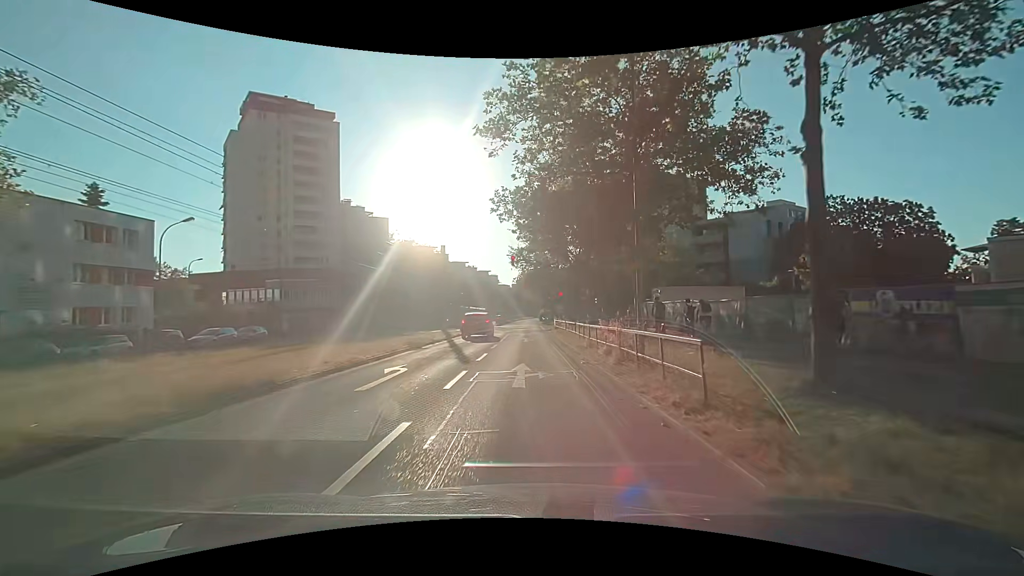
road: tertiary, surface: asphalt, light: Day
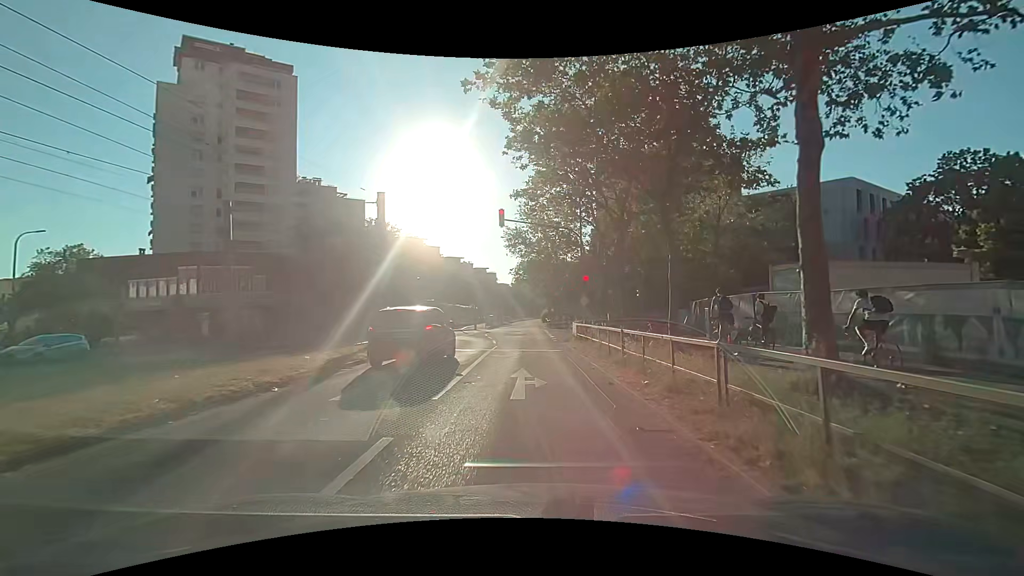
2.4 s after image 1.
(-0.1, +18.3) m; -1°
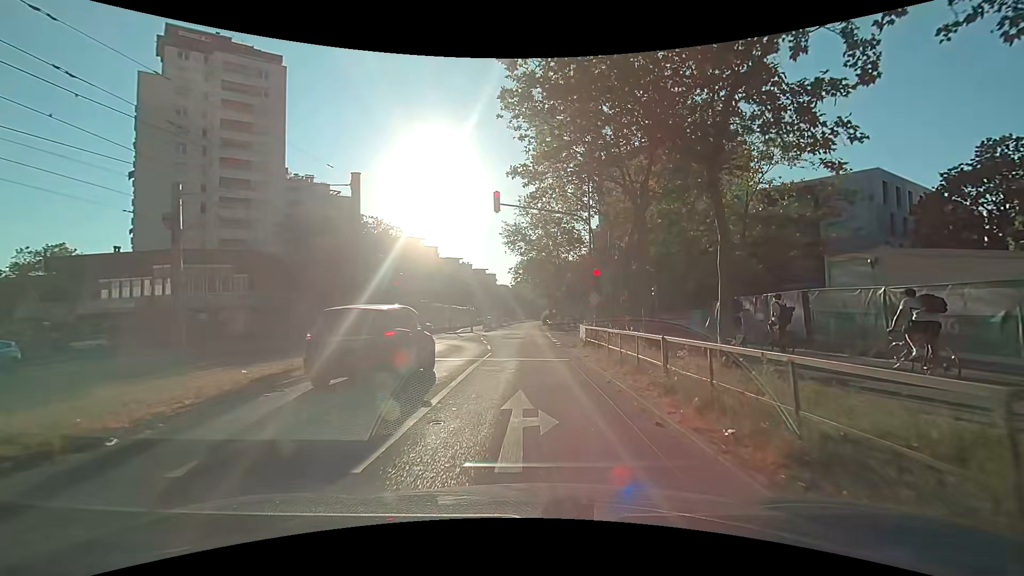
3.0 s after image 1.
(0.0, +3.6) m; +1°
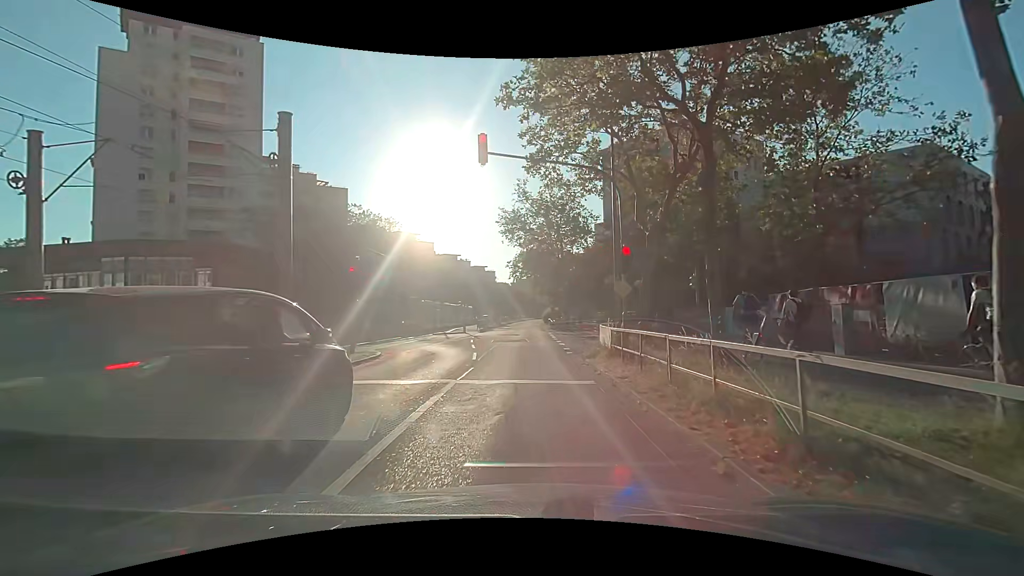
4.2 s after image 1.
(0.0, +6.1) m; -2°
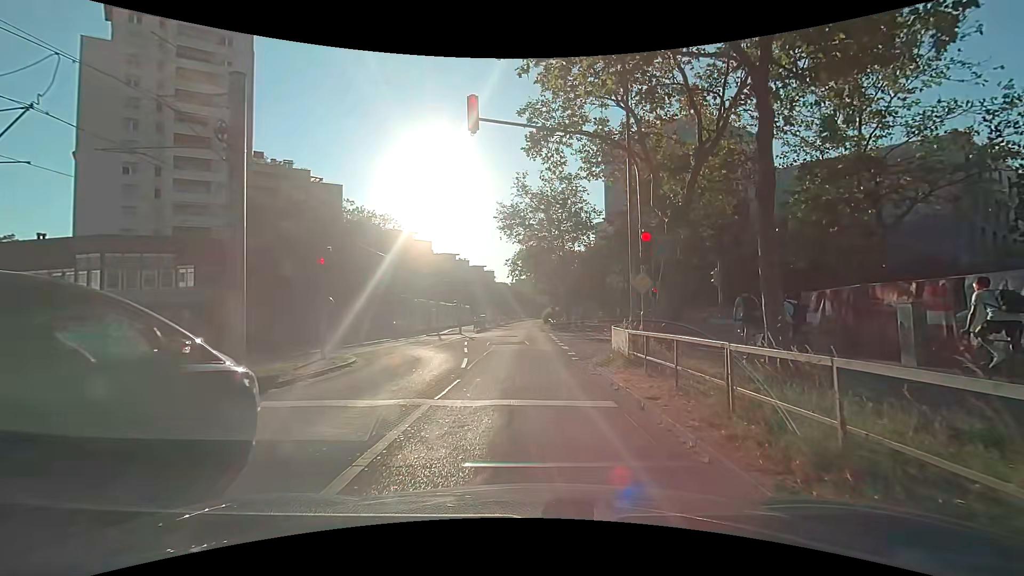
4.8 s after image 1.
(+0.1, +2.4) m; +1°
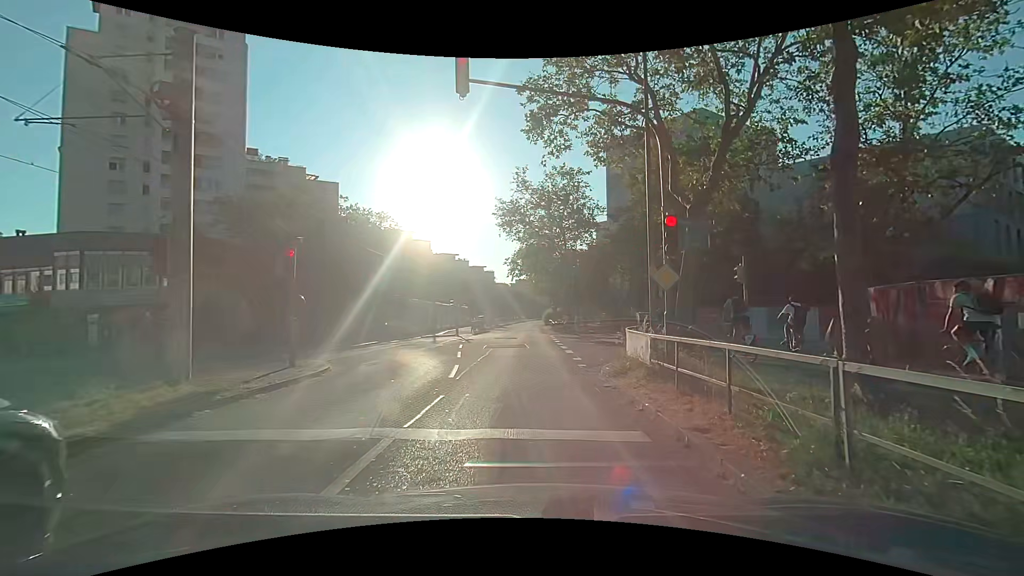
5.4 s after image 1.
(0.0, +1.9) m; +1°
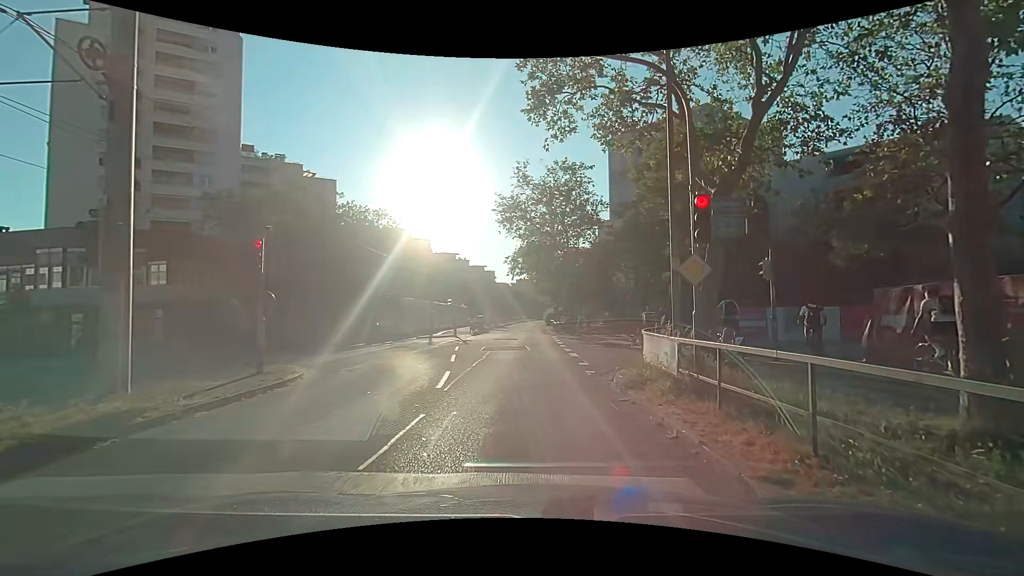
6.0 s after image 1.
(0.0, +1.6) m; -1°
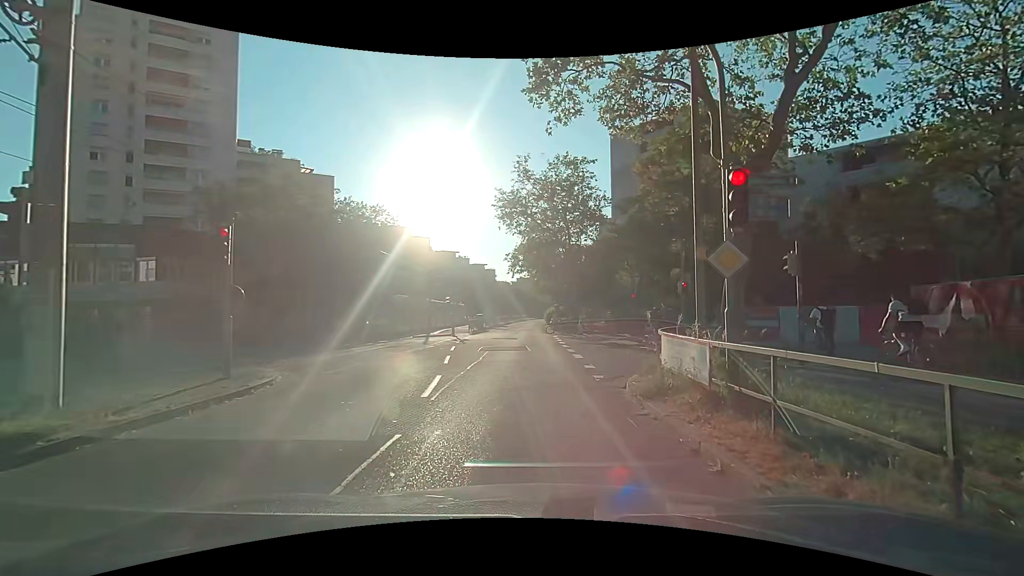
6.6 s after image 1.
(0.0, +1.3) m; 0°
